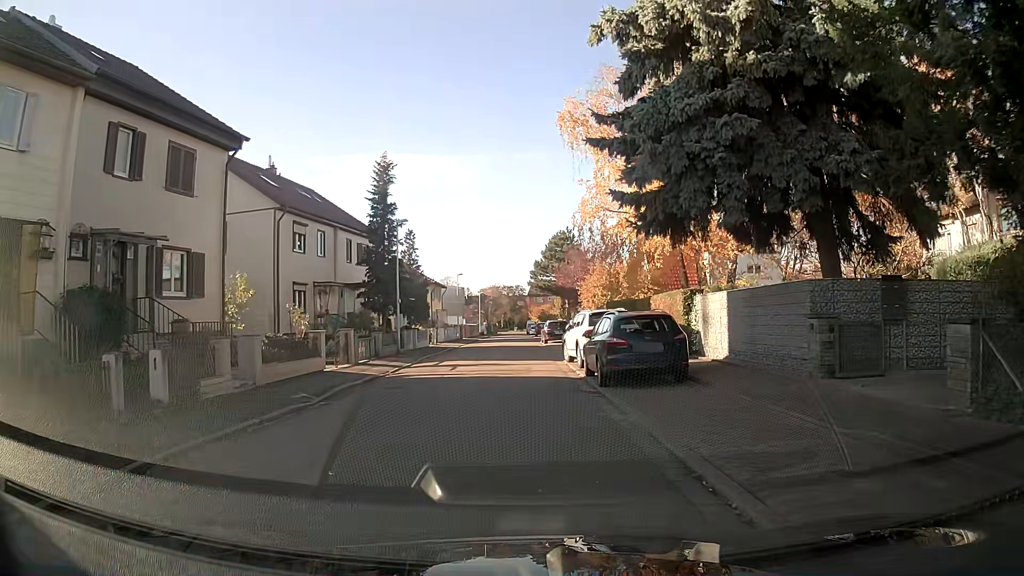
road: residential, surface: asphalt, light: Day
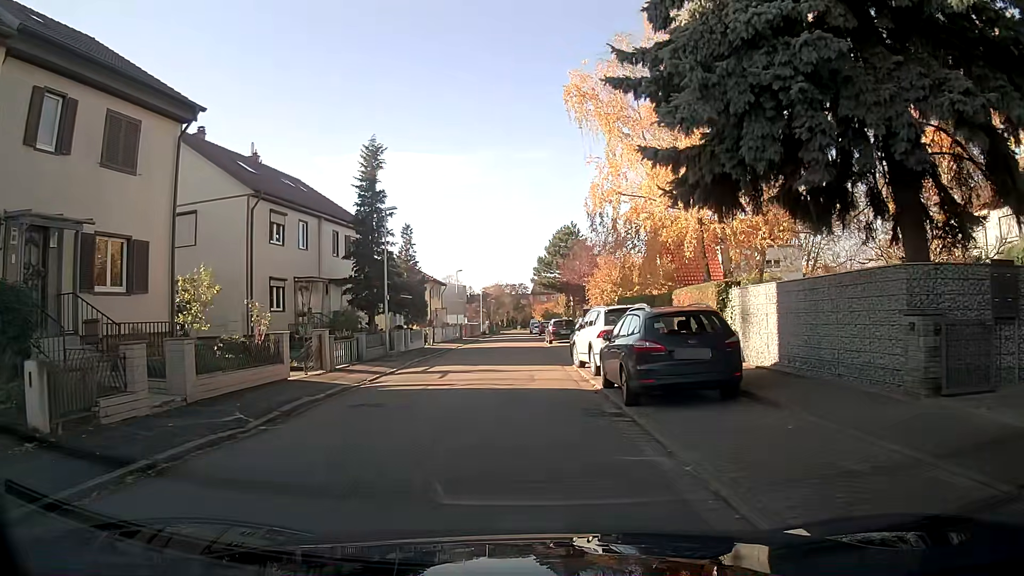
(0.0, +3.3) m; -1°
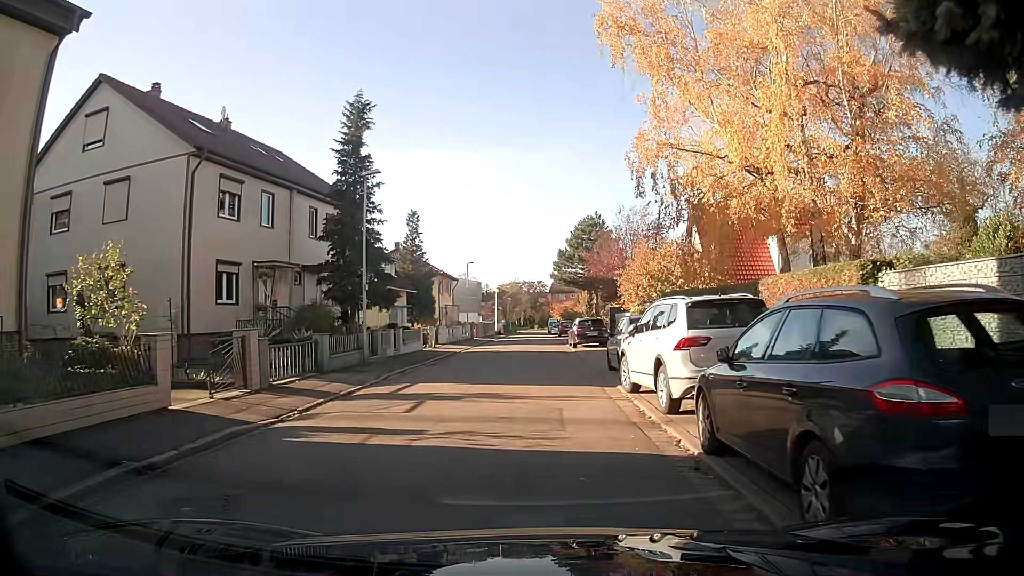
(+0.1, +6.6) m; +1°
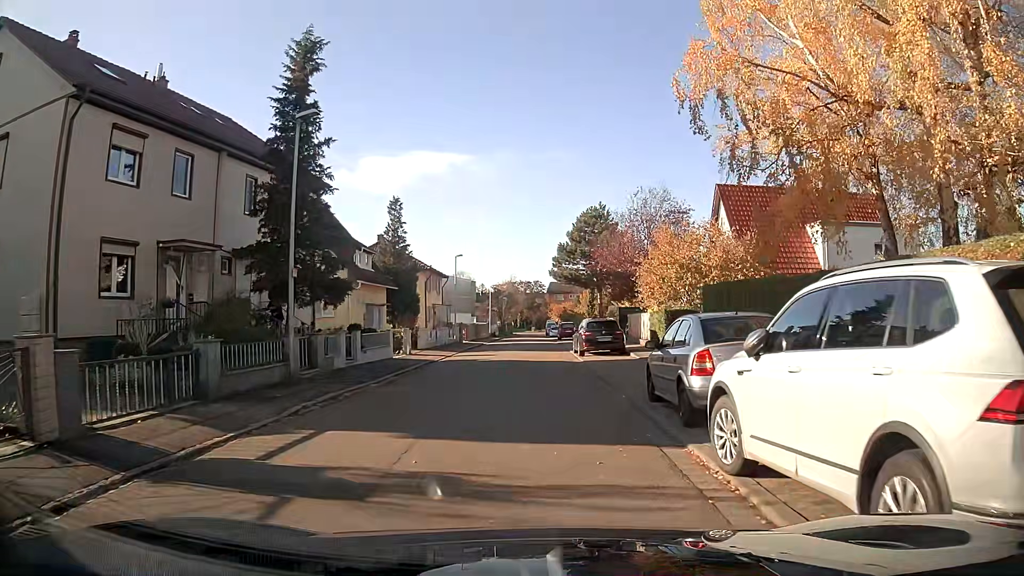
(-0.1, +6.5) m; -1°
